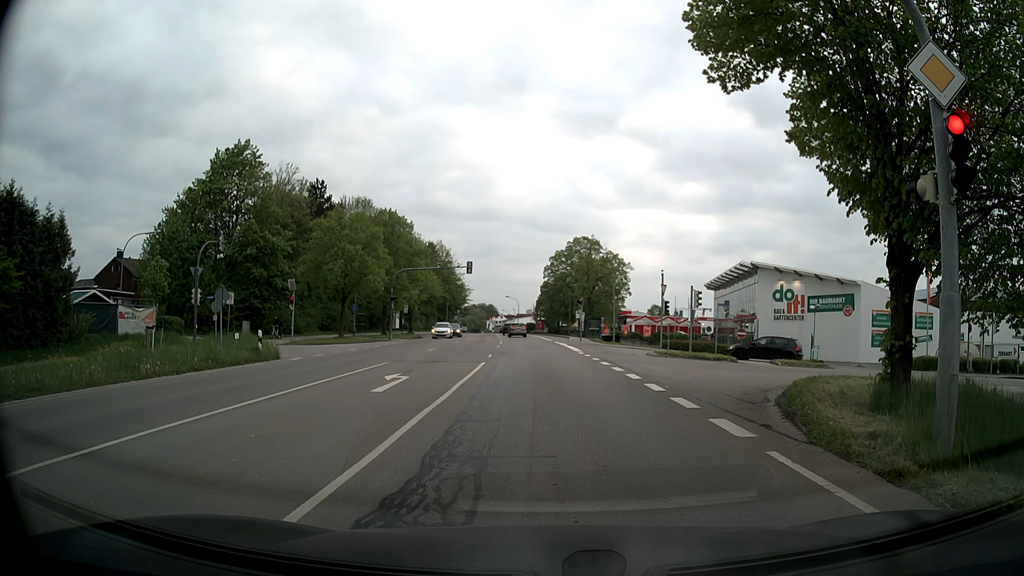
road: secondary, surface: asphalt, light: Day
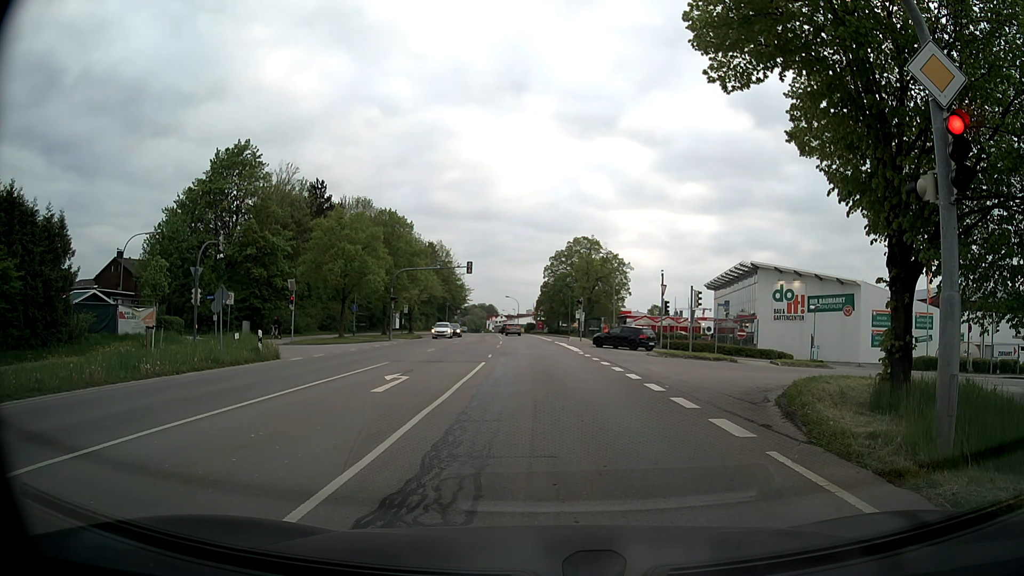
(0.0, 0.0) m; 0°
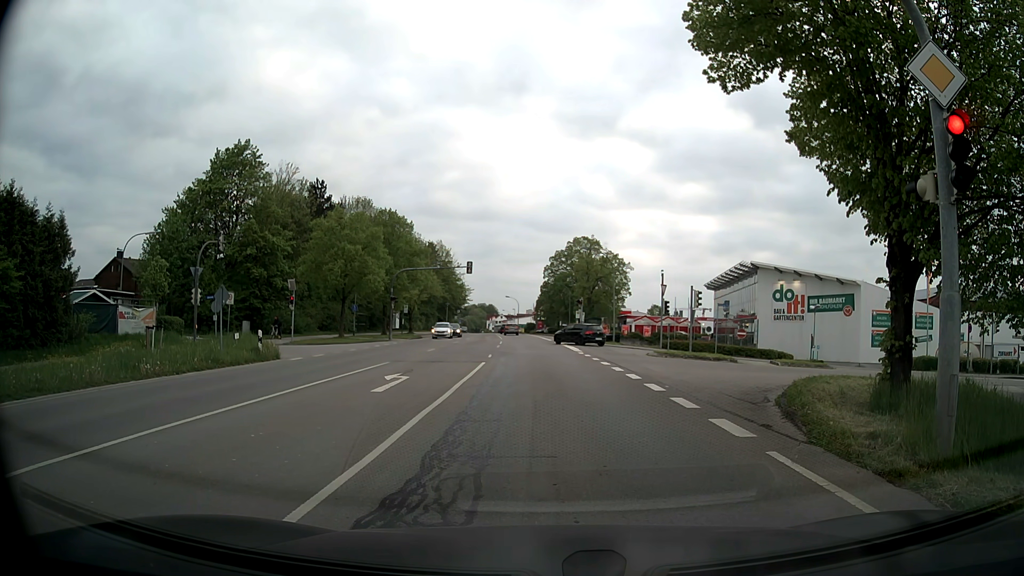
(0.0, 0.0) m; 0°
(0, +10) (0, +20) (0, +30) (0, +40) (-1, +50) (-1, +60) (-2, +70) (-3, +80) (-4, +90) (-5, +100) m
